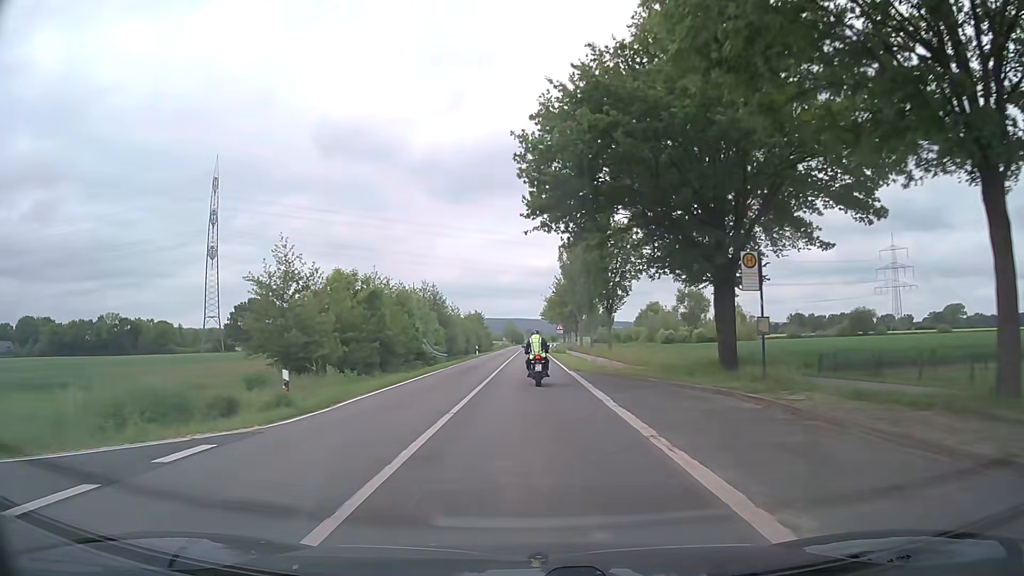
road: secondary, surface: asphalt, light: Day
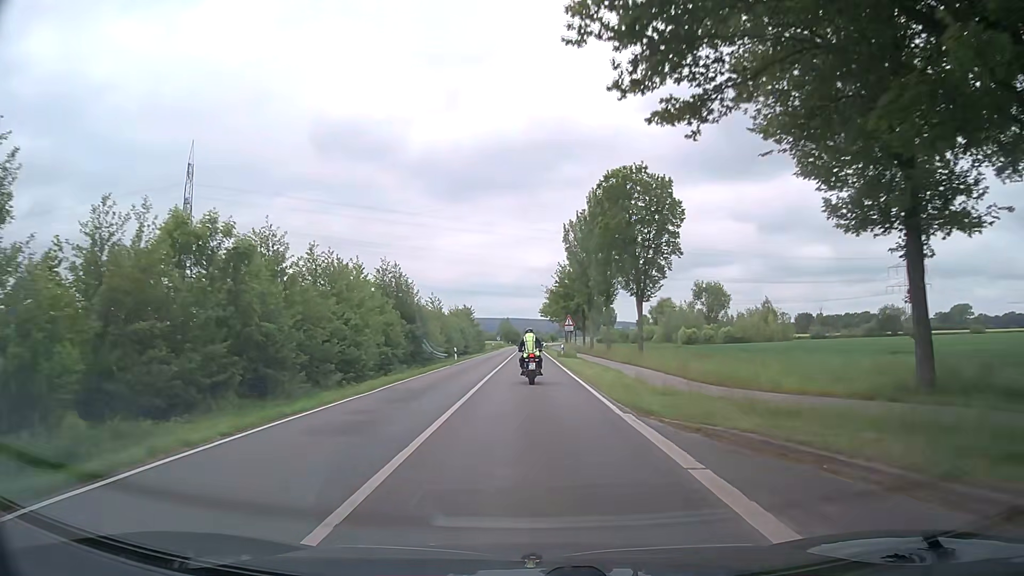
(+0.1, +17.7) m; 0°
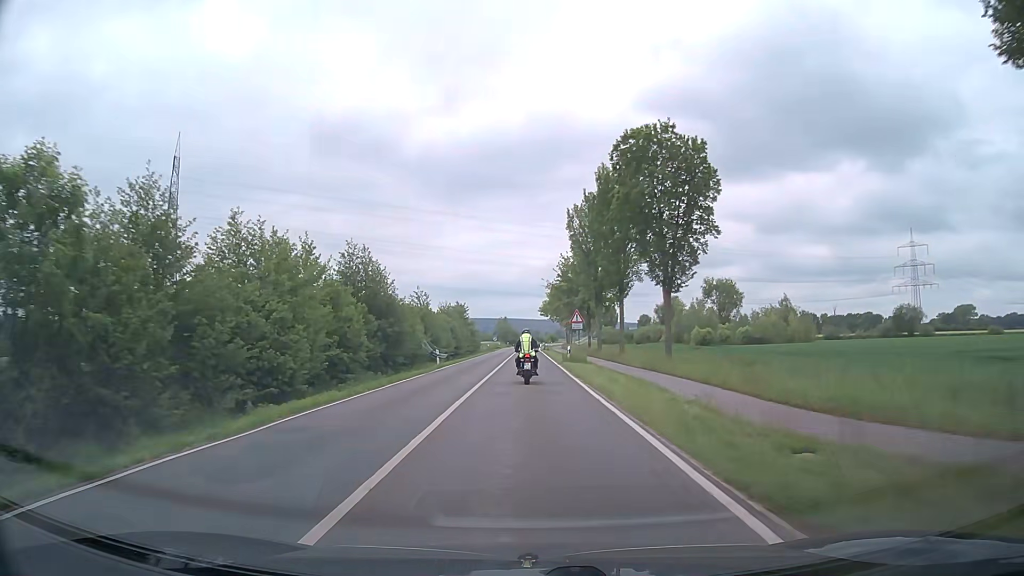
(+0.1, +8.9) m; +1°
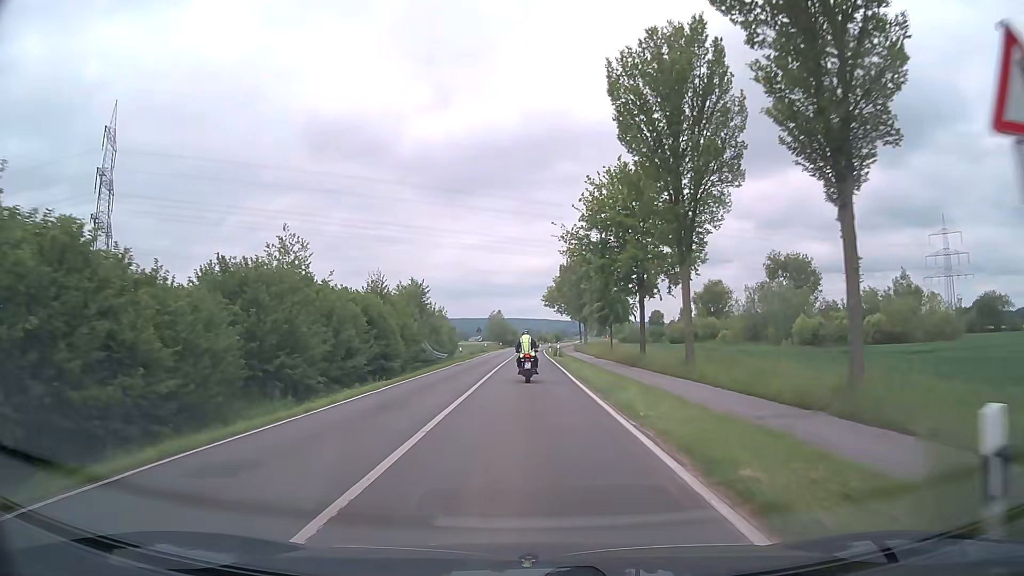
(-0.3, +36.3) m; 0°
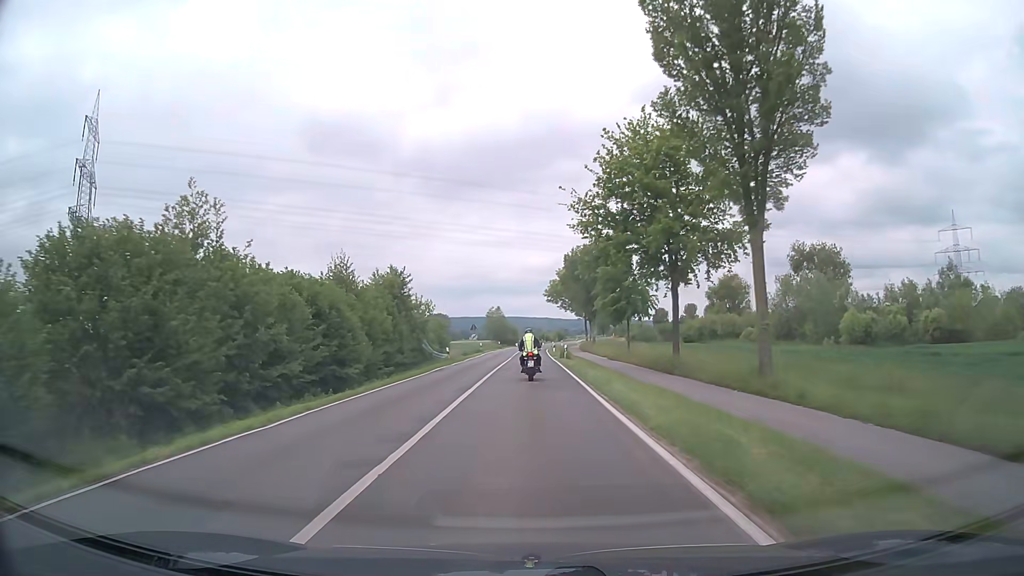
(0.0, +9.1) m; -1°
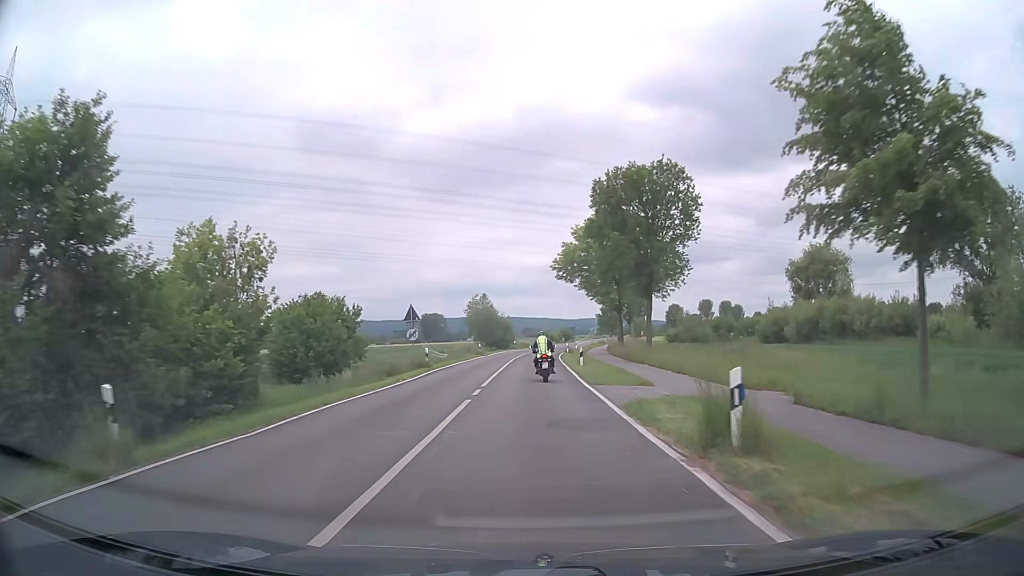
(+0.4, +36.6) m; +1°
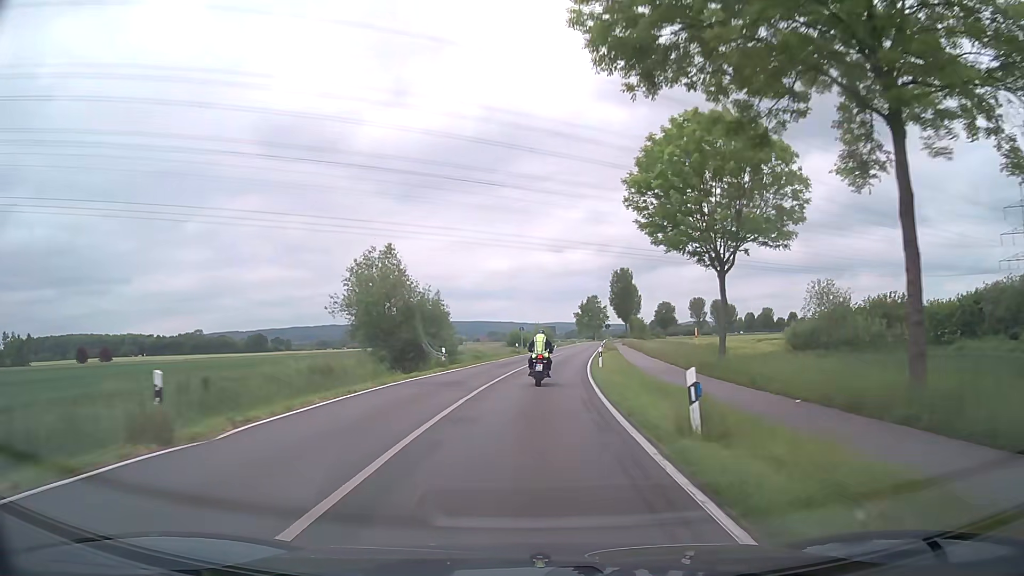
(+0.8, +48.8) m; +3°
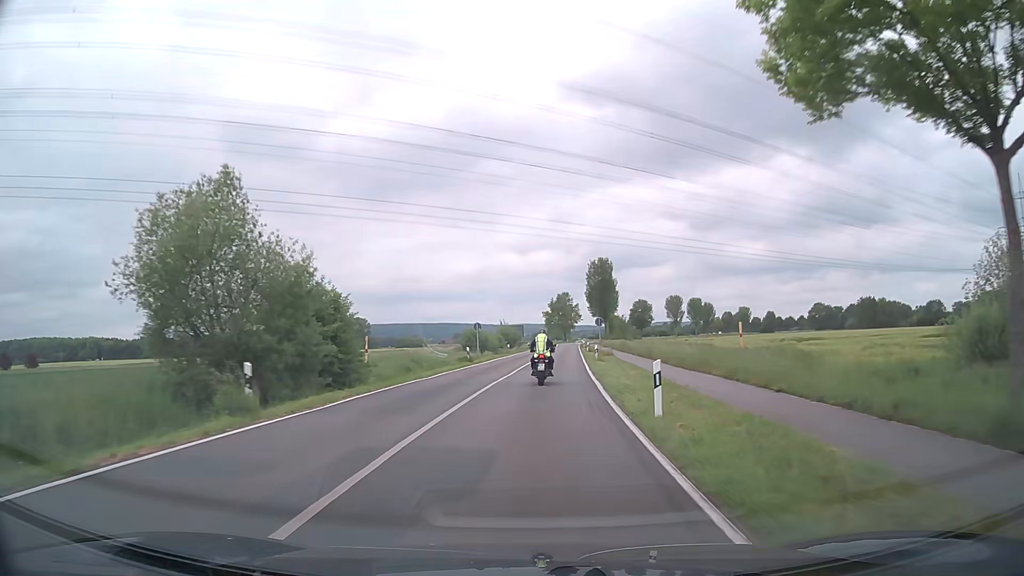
(+0.5, +20.0) m; +3°
(0, +10) (0, +20) (+1, +30) (+2, +40) (+2, +50) (+3, +60) (+4, +70) (+4, +80) (+5, +90) (+6, +100) m
